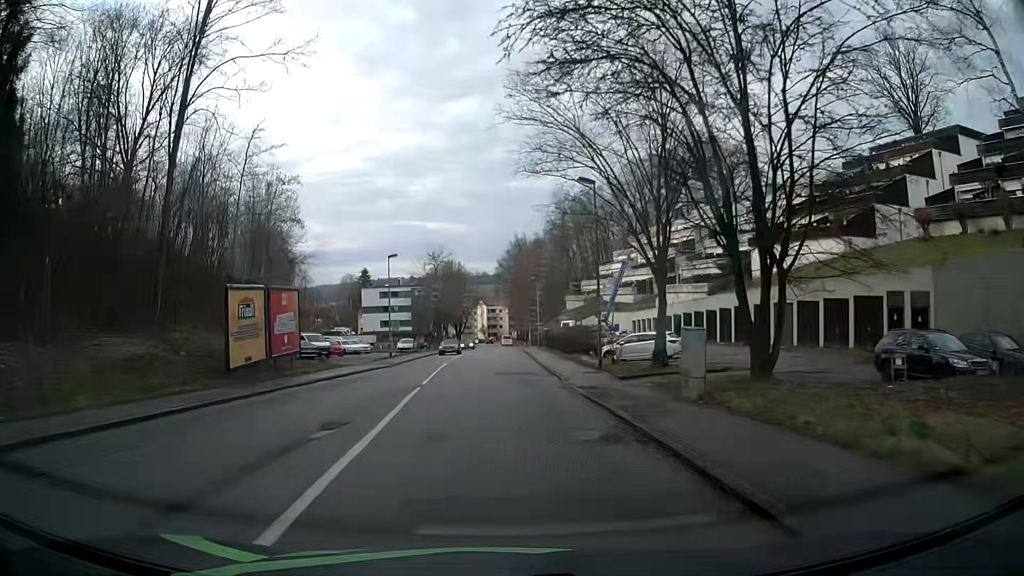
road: tertiary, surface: asphalt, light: Day
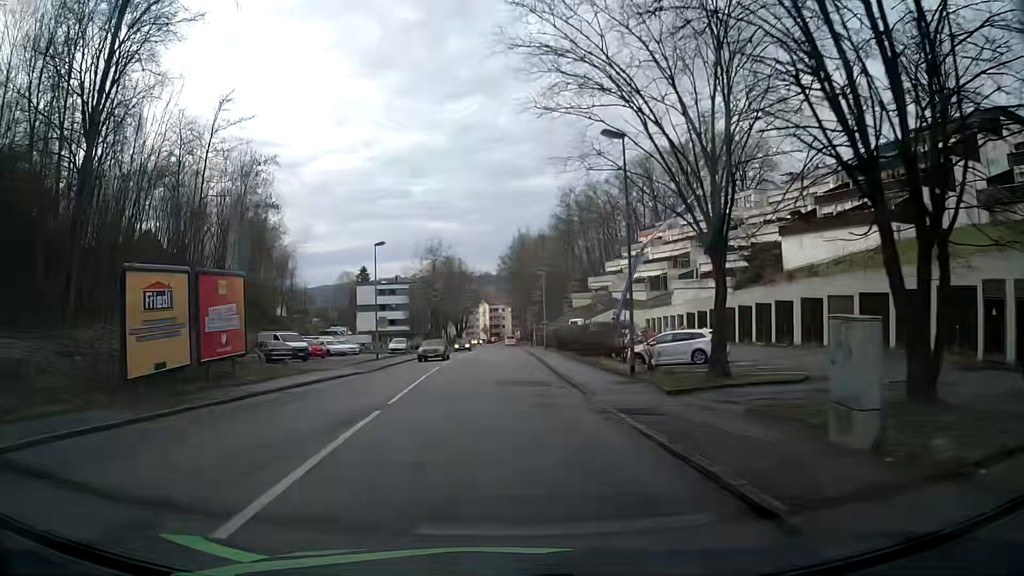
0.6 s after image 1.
(+0.1, +6.8) m; +1°
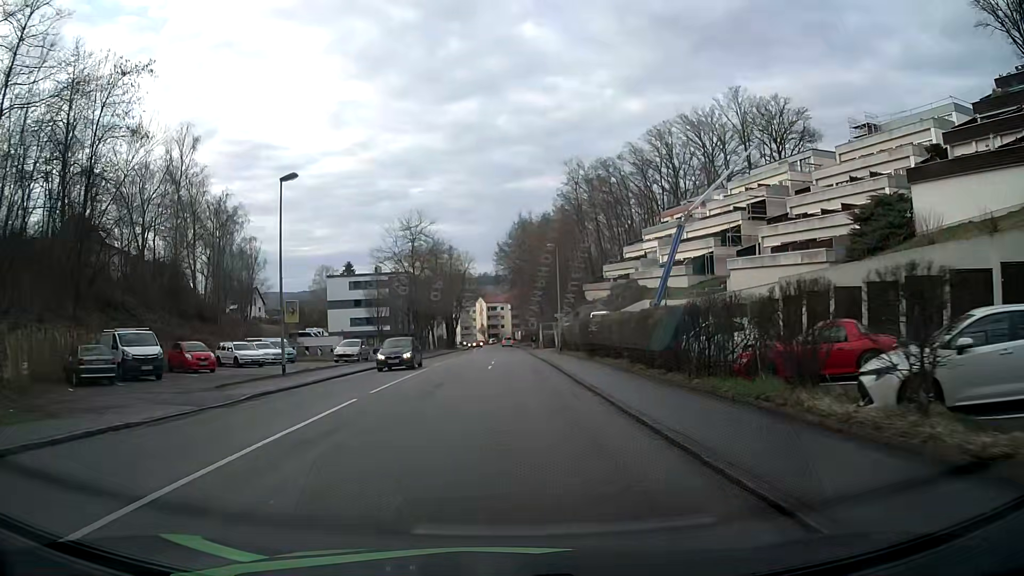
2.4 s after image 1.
(-0.1, +20.4) m; -1°
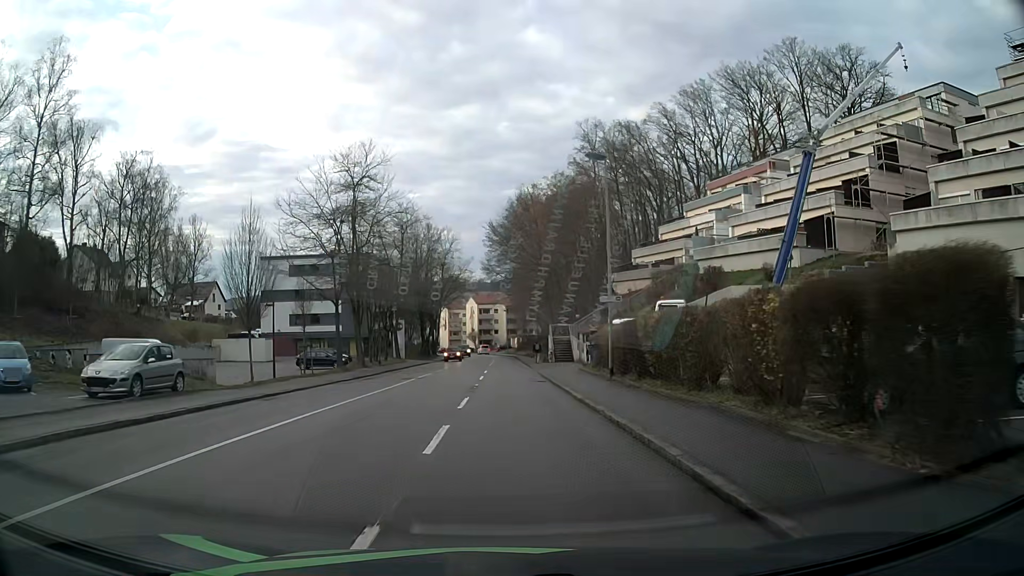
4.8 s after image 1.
(+0.5, +27.2) m; +1°
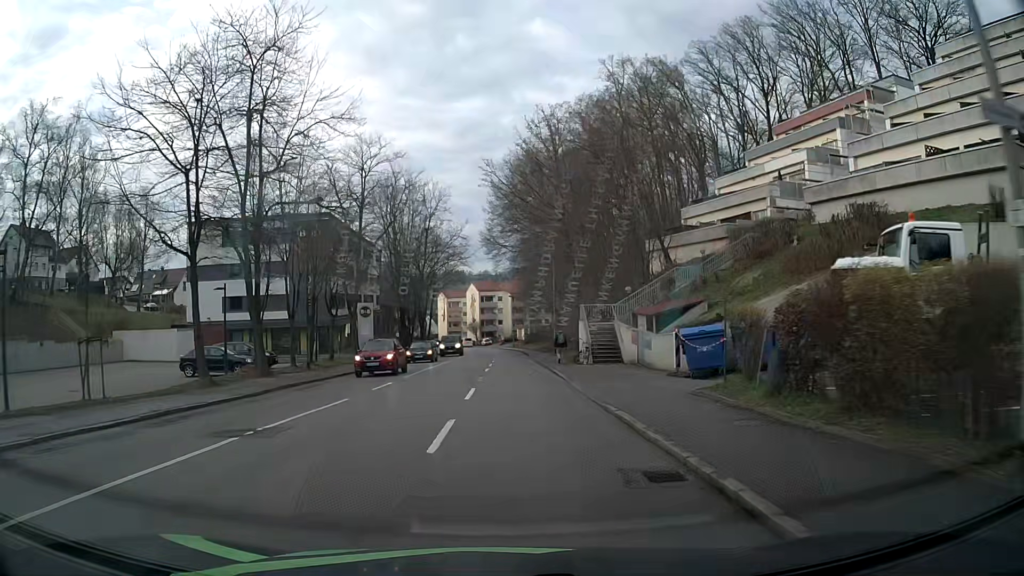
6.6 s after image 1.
(-0.1, +20.2) m; -1°
(0, +10) (0, +20) (0, +30) (0, +40) (0, +50) (0, +60) (0, +70) (0, +80) (-1, +90) (-1, +100) m
